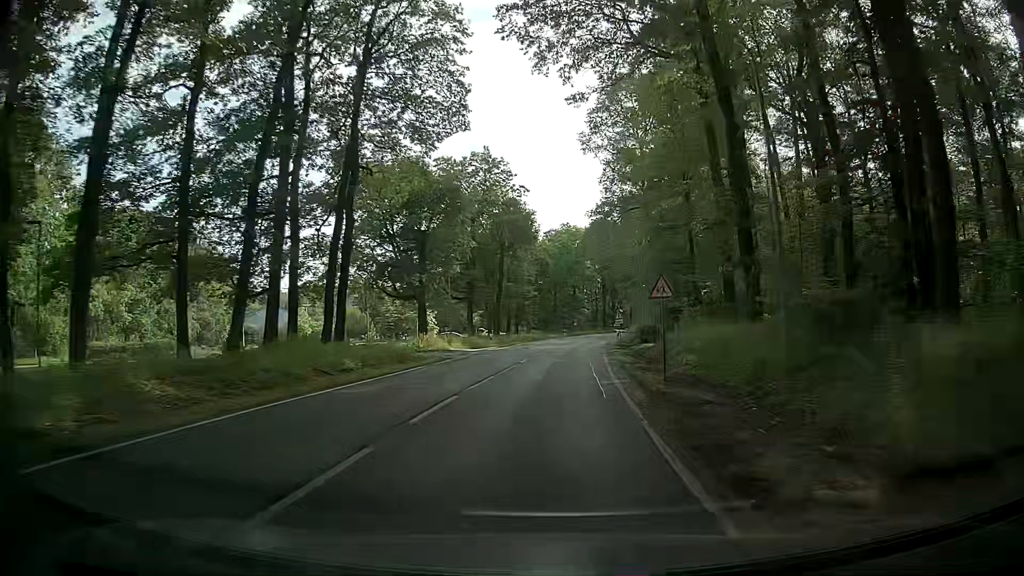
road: secondary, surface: asphalt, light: Day
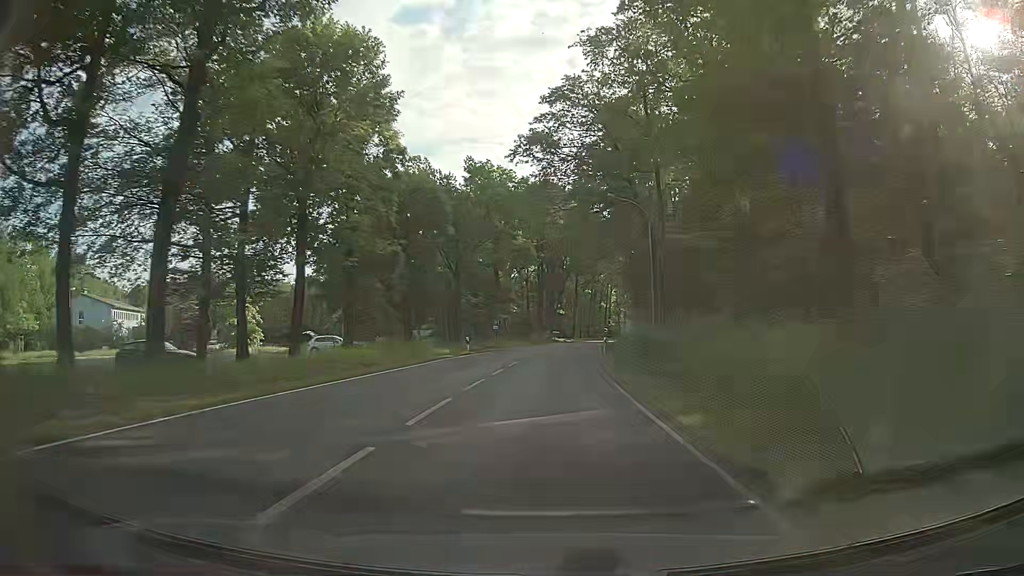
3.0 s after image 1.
(+3.3, +53.9) m; +7°
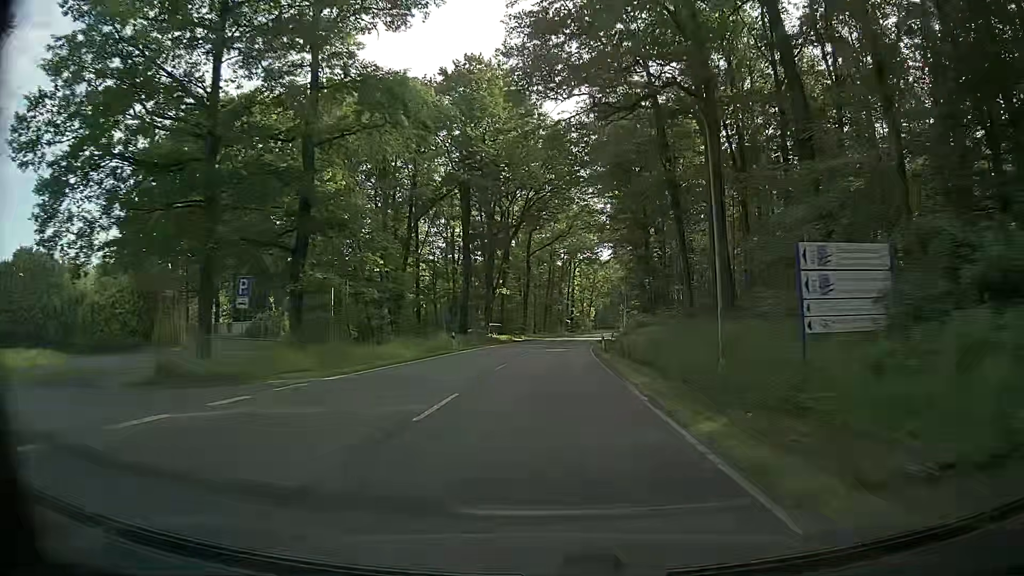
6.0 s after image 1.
(+1.9, +53.9) m; +5°
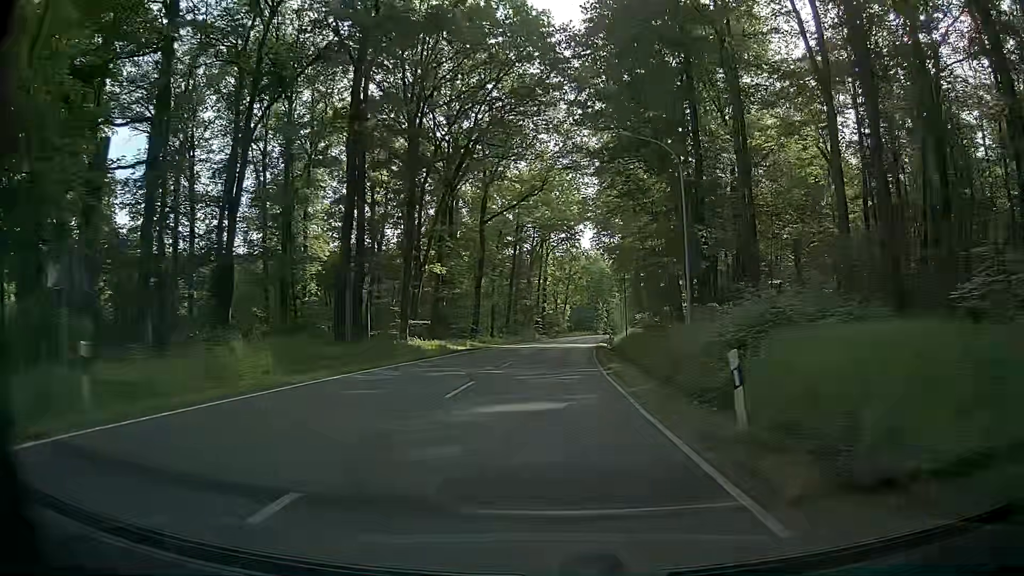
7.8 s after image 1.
(+0.5, +32.4) m; +2°
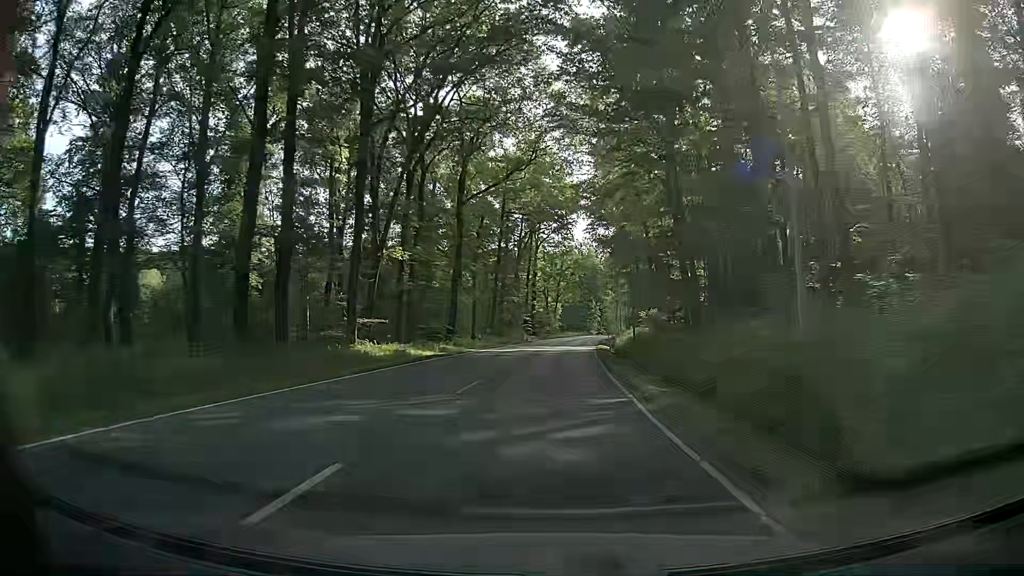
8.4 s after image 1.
(+0.1, +10.8) m; +1°
(0, +10) (0, +20) (+1, +30) (+1, +40) (+2, +50) (+3, +60) (+4, +70) (+5, +80) (+6, +90) (+7, +100) m
